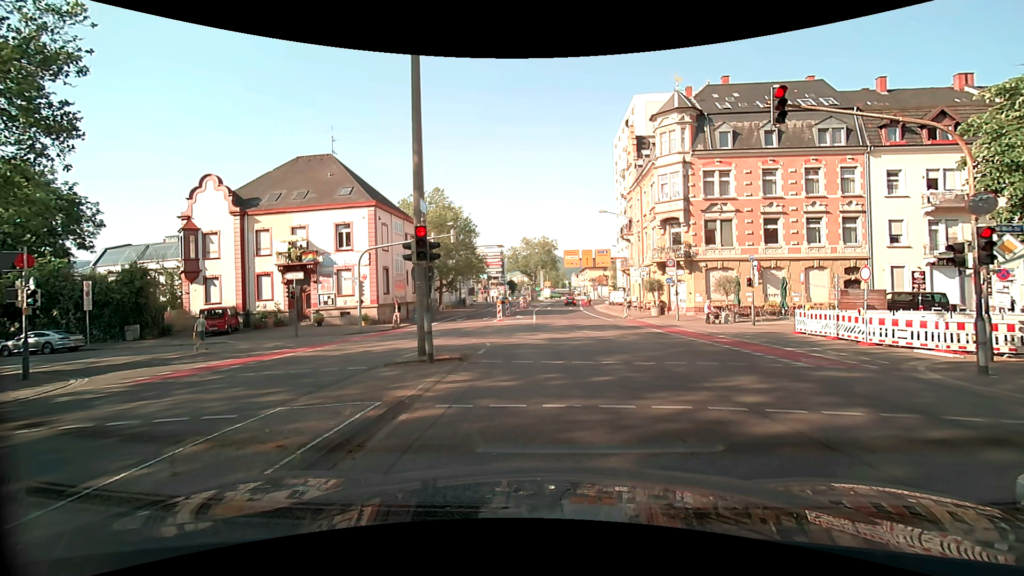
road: secondary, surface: asphalt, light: Day
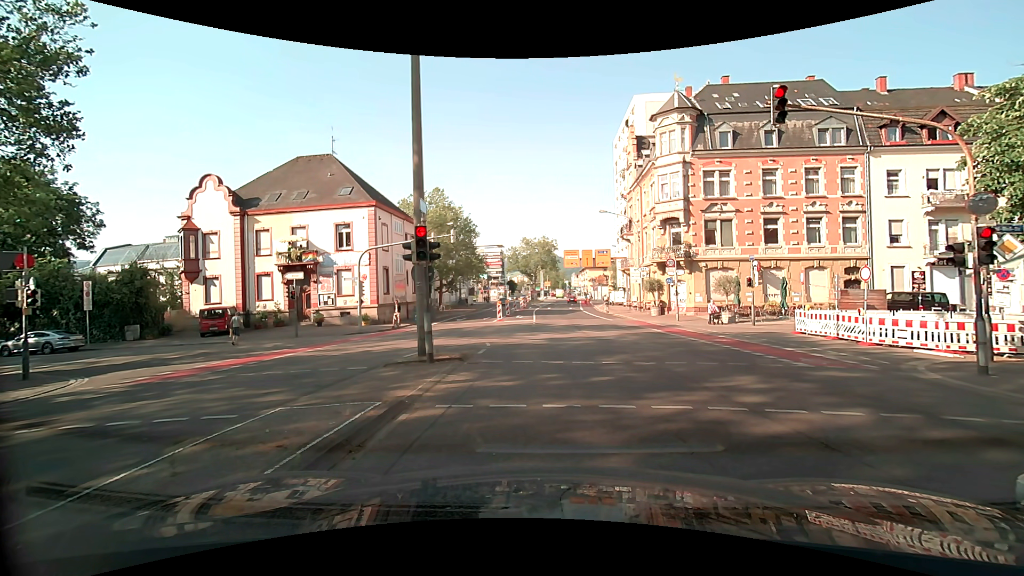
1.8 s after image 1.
(0.0, 0.0) m; 0°
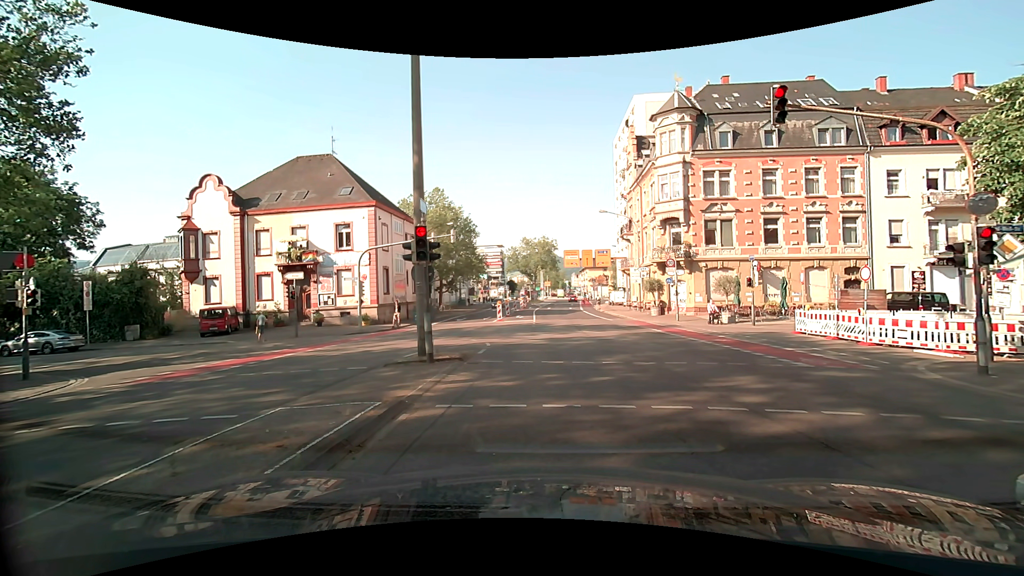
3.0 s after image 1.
(0.0, 0.0) m; 0°
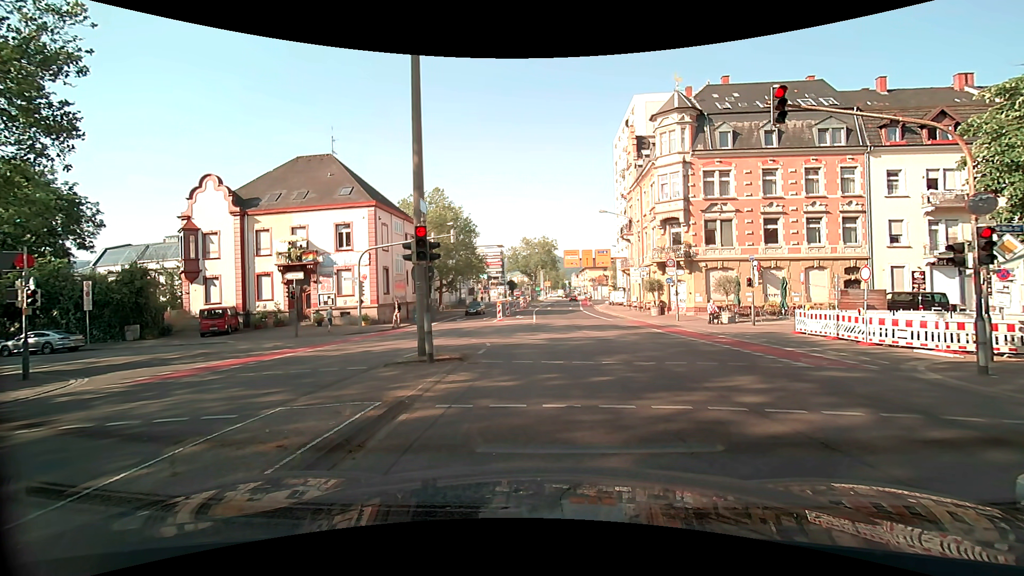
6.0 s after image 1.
(0.0, 0.0) m; 0°
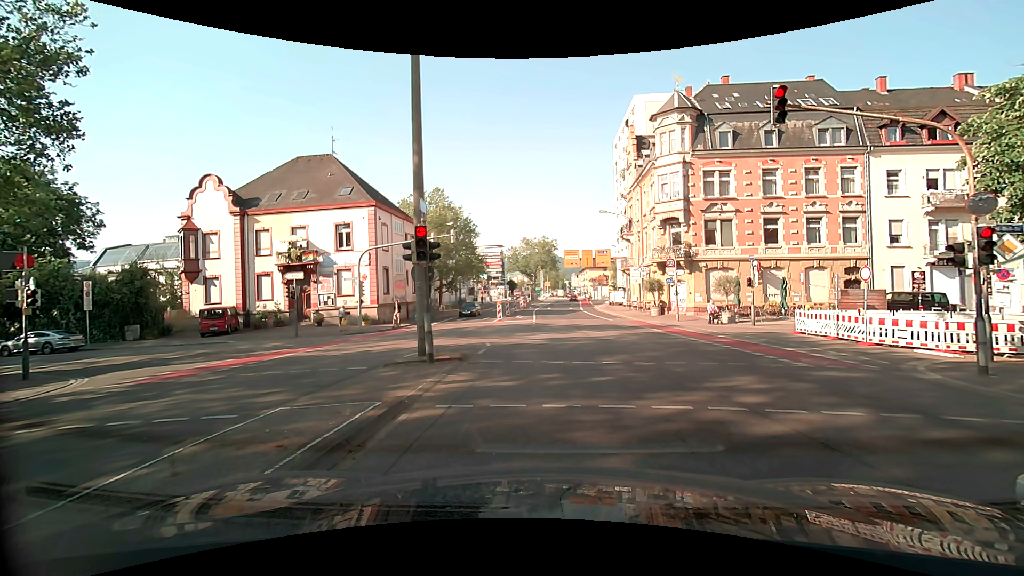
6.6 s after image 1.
(0.0, 0.0) m; 0°
